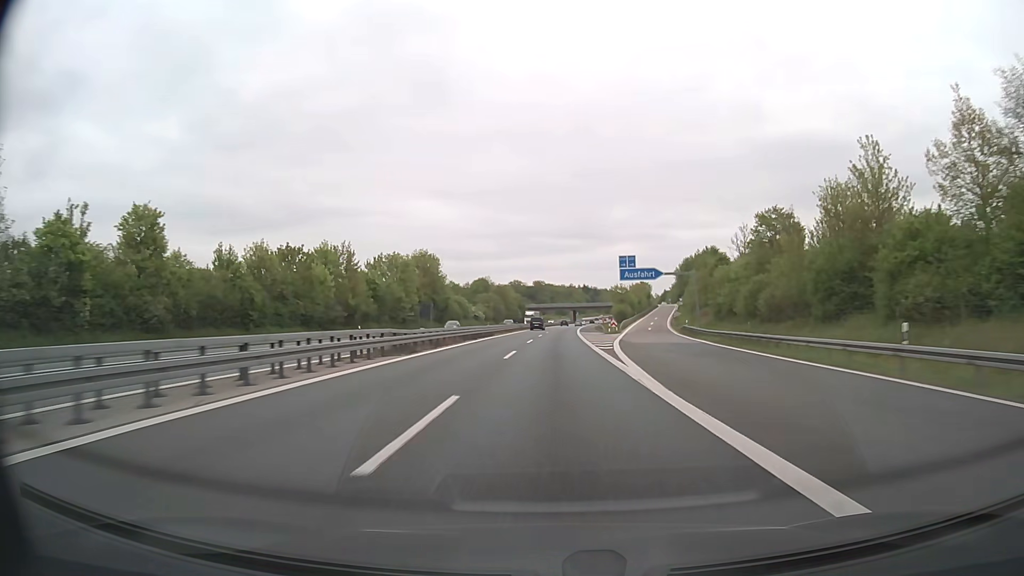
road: motorway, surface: asphalt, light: Day
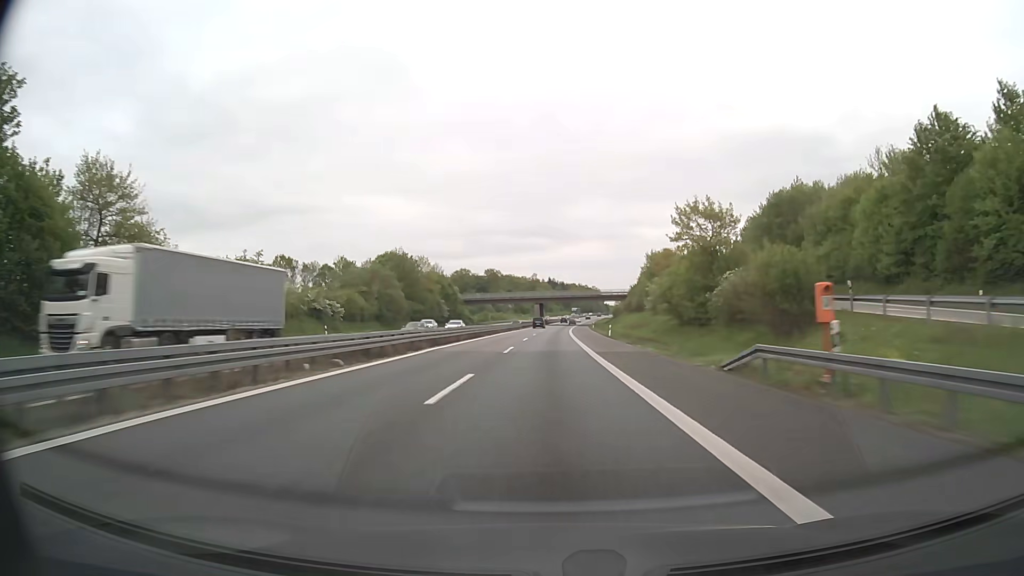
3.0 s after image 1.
(+2.9, +103.0) m; +3°
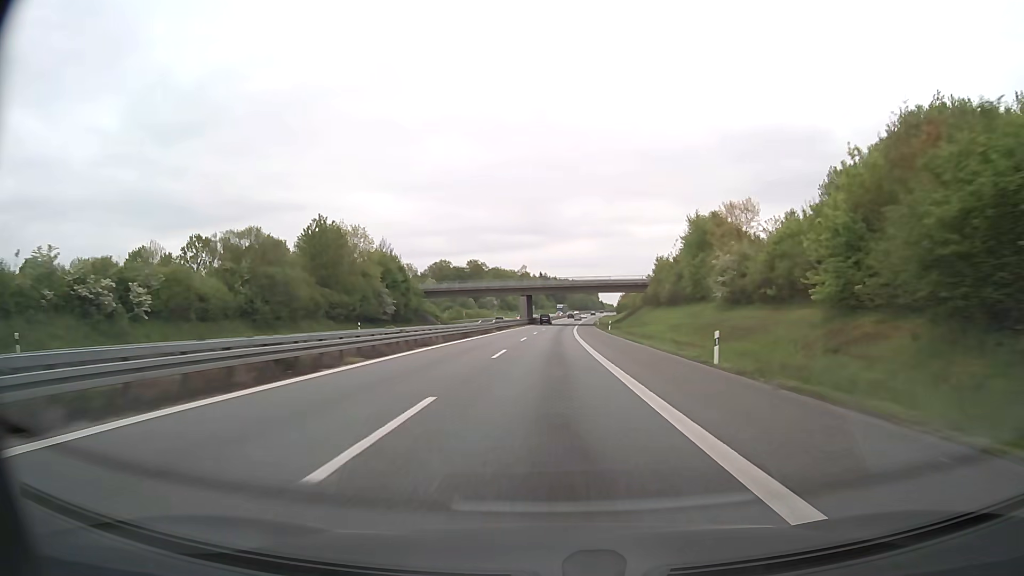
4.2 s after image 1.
(+0.3, +41.2) m; +1°
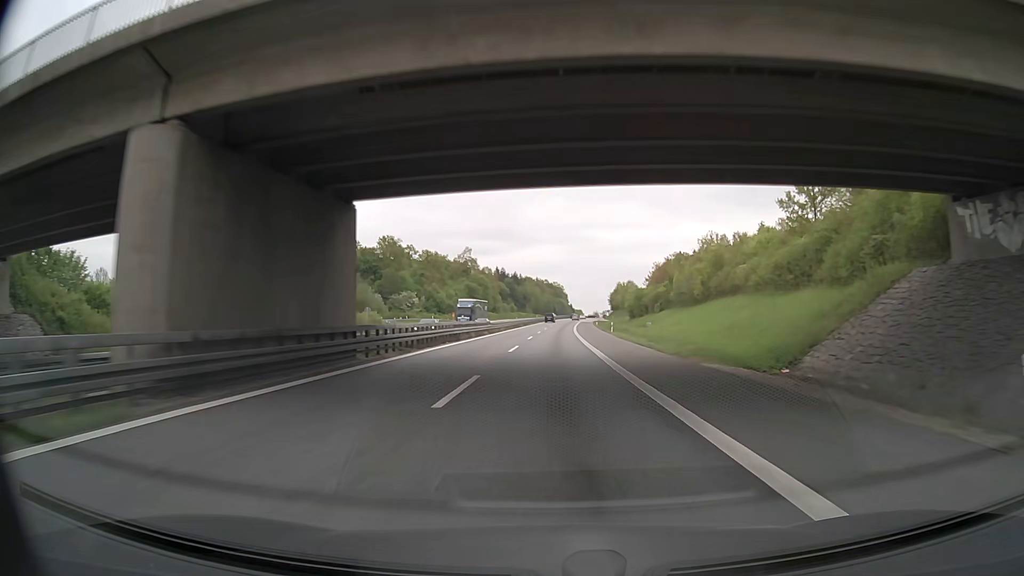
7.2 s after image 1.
(+2.6, +102.9) m; +3°
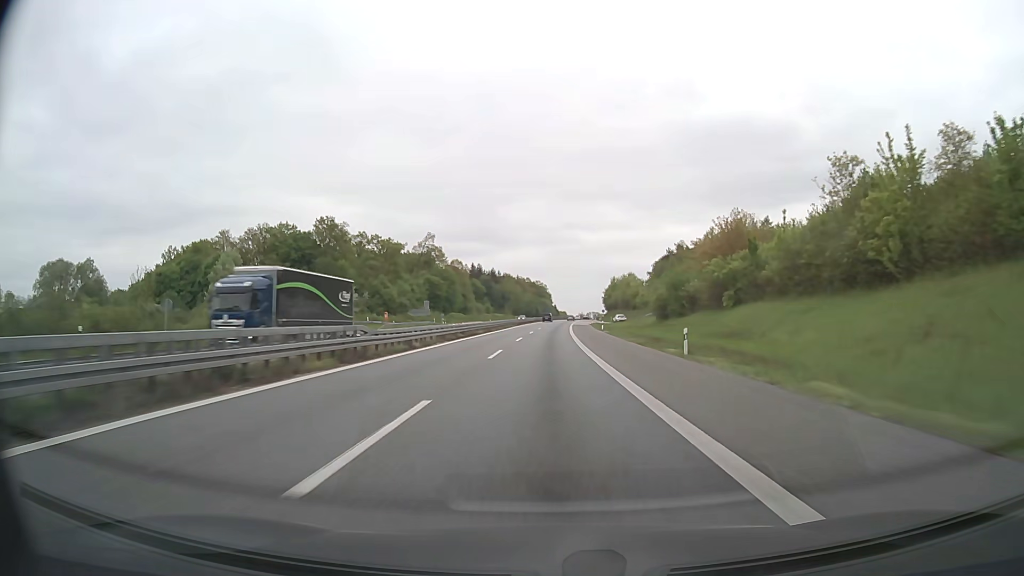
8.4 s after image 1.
(+0.4, +41.2) m; +2°
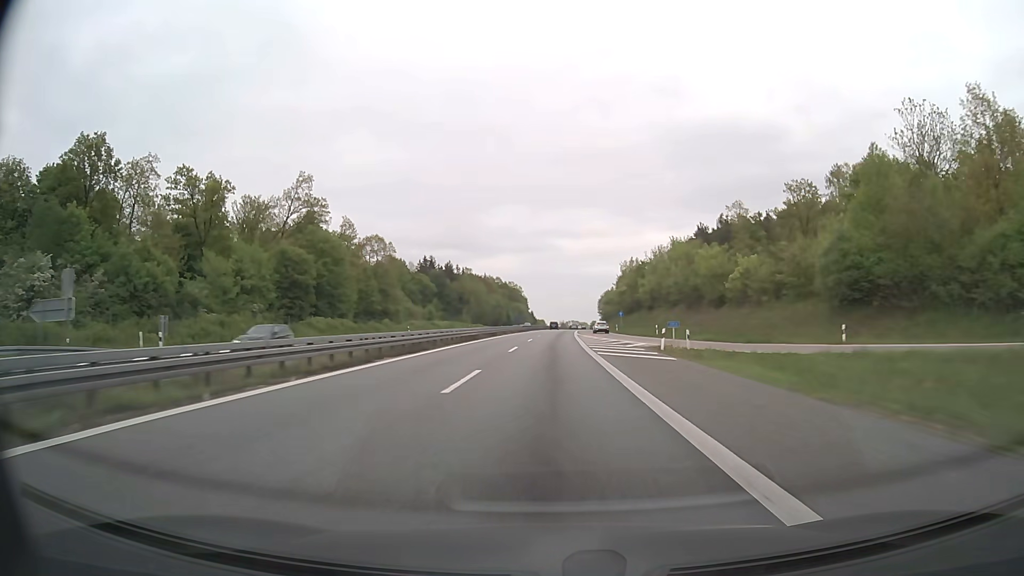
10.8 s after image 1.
(+1.0, +82.3) m; +2°
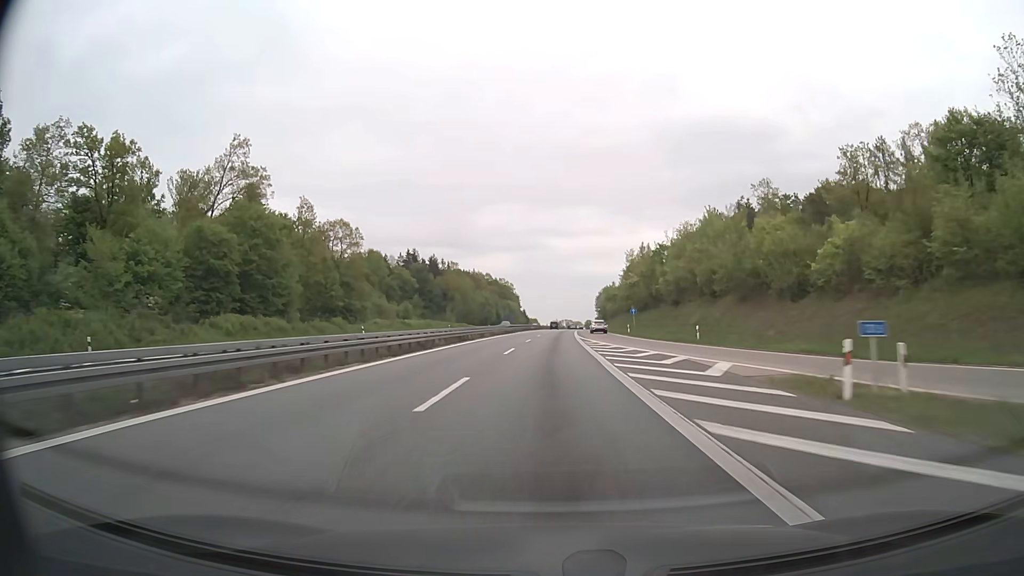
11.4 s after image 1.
(+0.1, +20.5) m; +1°
(0, +10) (0, +20) (0, +30) (0, +40) (0, +50) (+1, +60) (+1, +70) (+1, +80) (+2, +90) (+2, +100) m
